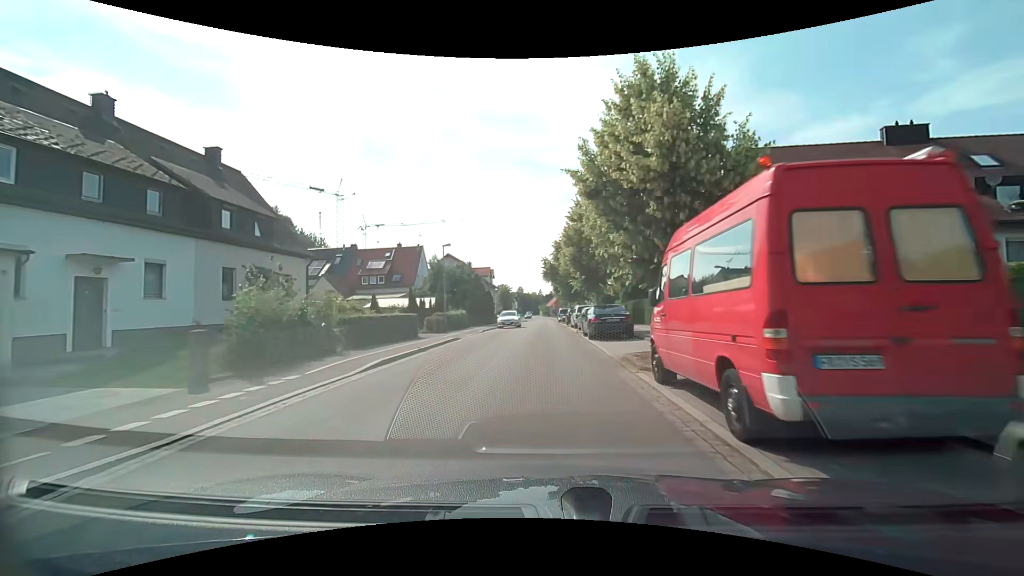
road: tertiary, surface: asphalt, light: Day
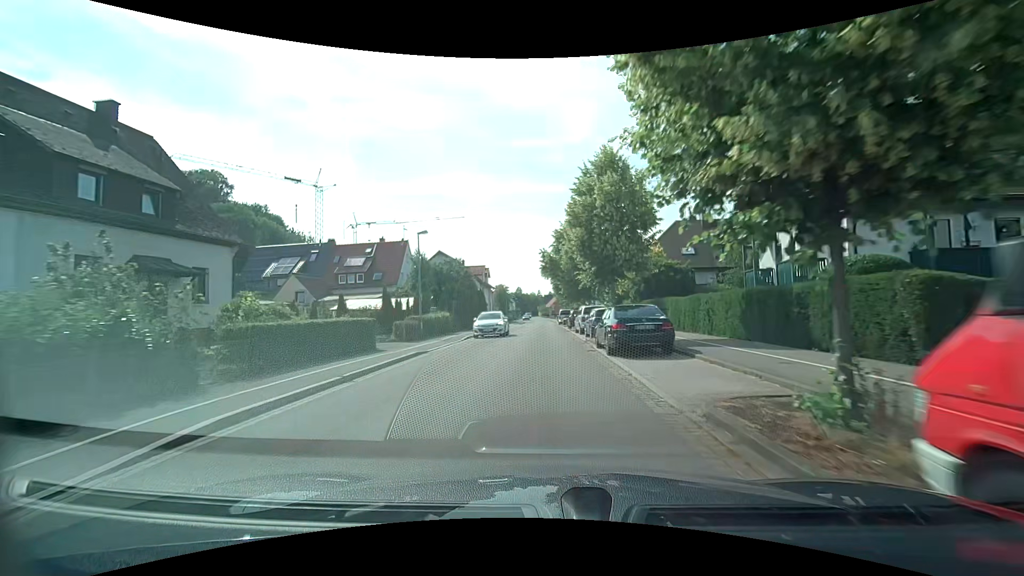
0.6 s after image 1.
(0.0, +6.6) m; 0°
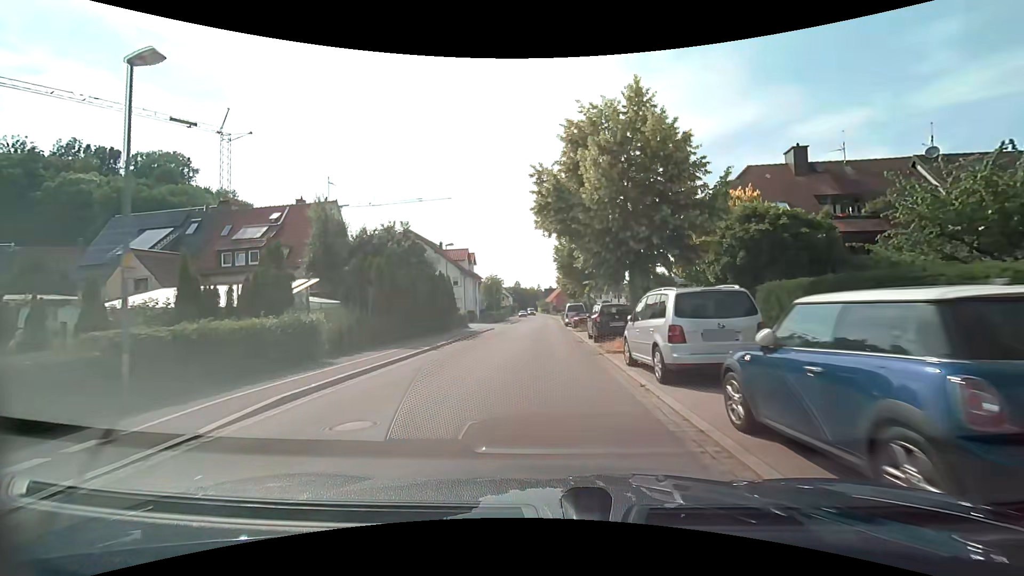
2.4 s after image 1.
(0.0, +20.0) m; 0°
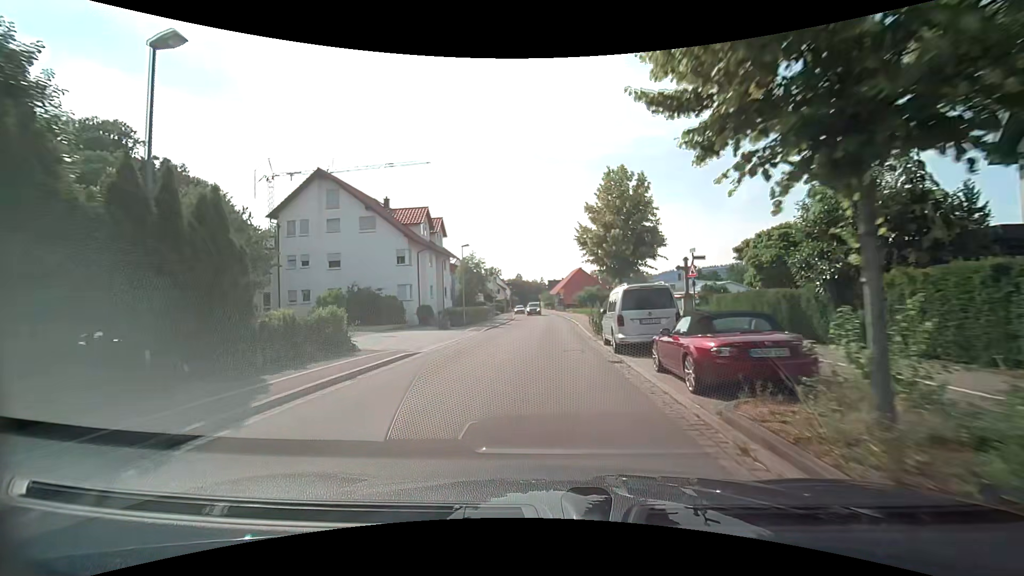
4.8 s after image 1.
(-0.4, +27.0) m; 0°
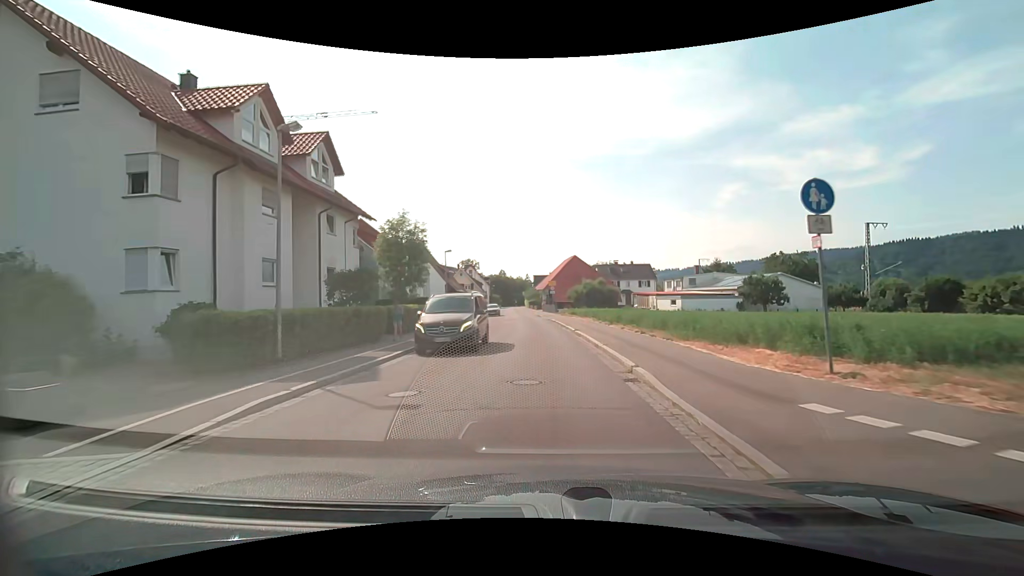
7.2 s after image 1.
(0.0, +25.1) m; 0°
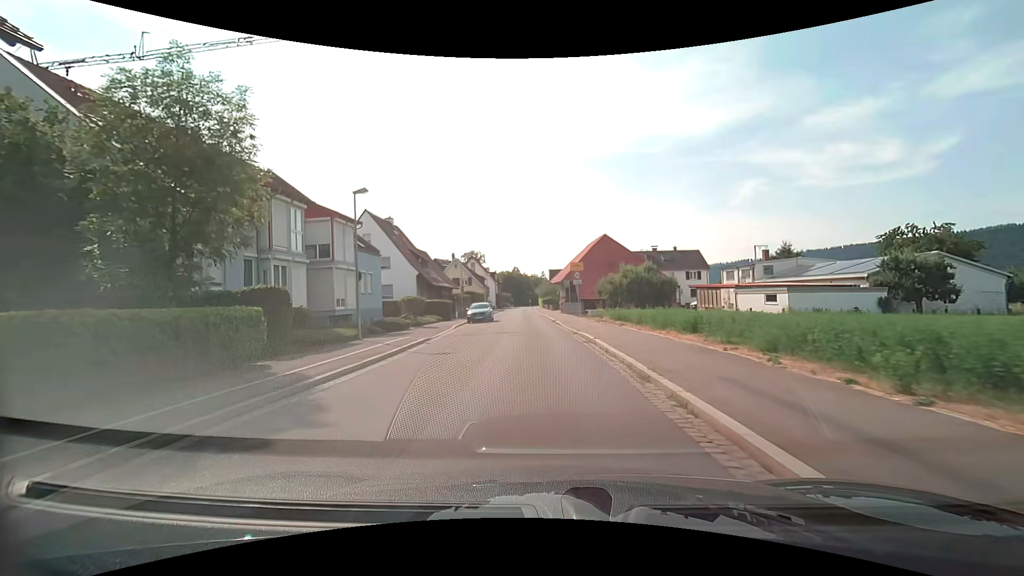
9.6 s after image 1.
(+0.2, +22.9) m; -1°
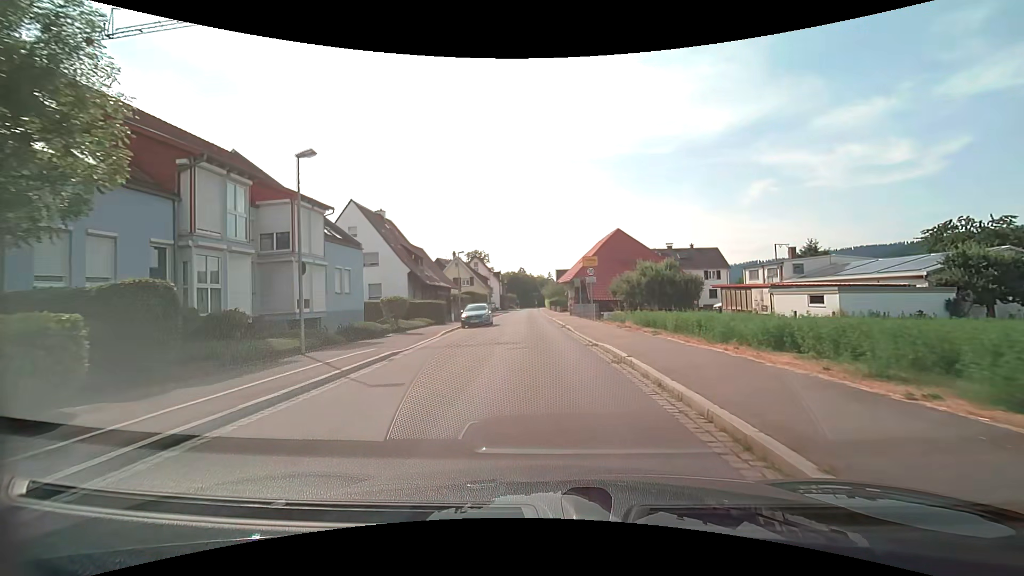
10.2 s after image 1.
(-0.1, +5.3) m; -1°
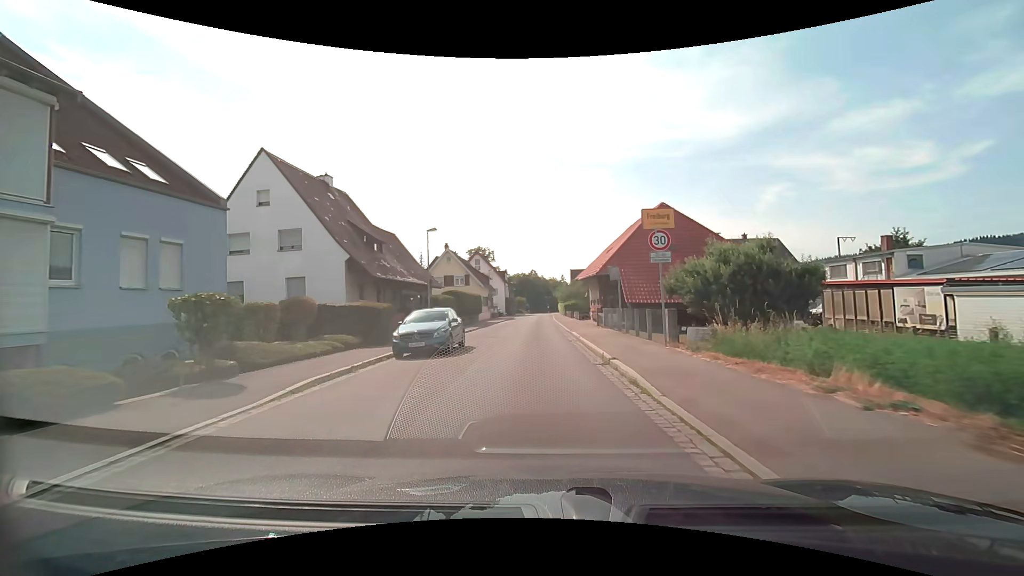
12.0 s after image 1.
(-0.1, +15.5) m; -1°
(0, +10) (-1, +20) (-1, +30) (-1, +40) (-1, +50) (-1, +60) (-1, +70) (-1, +80) (-1, +90) (-1, +100) m
